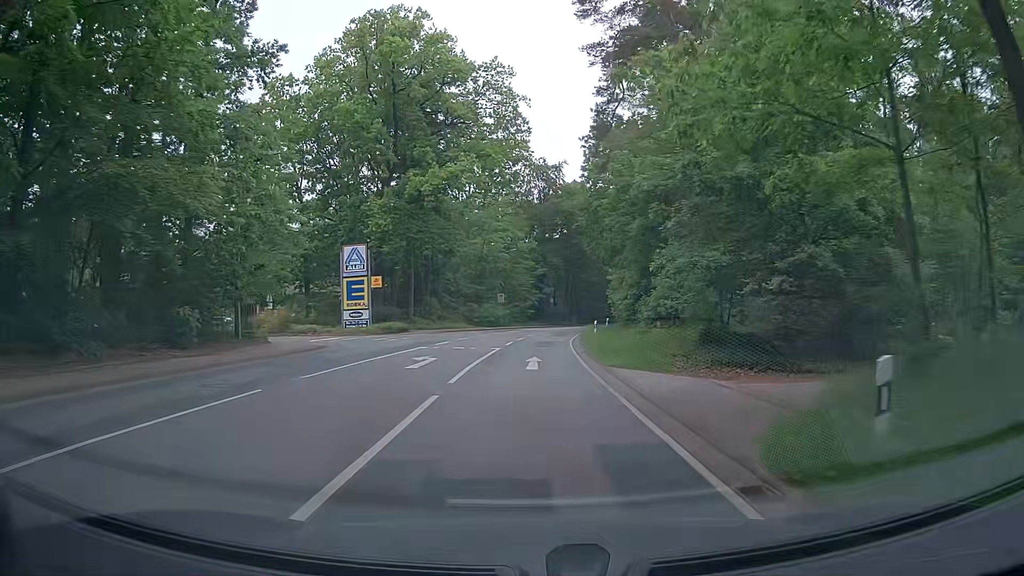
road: secondary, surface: asphalt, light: Day
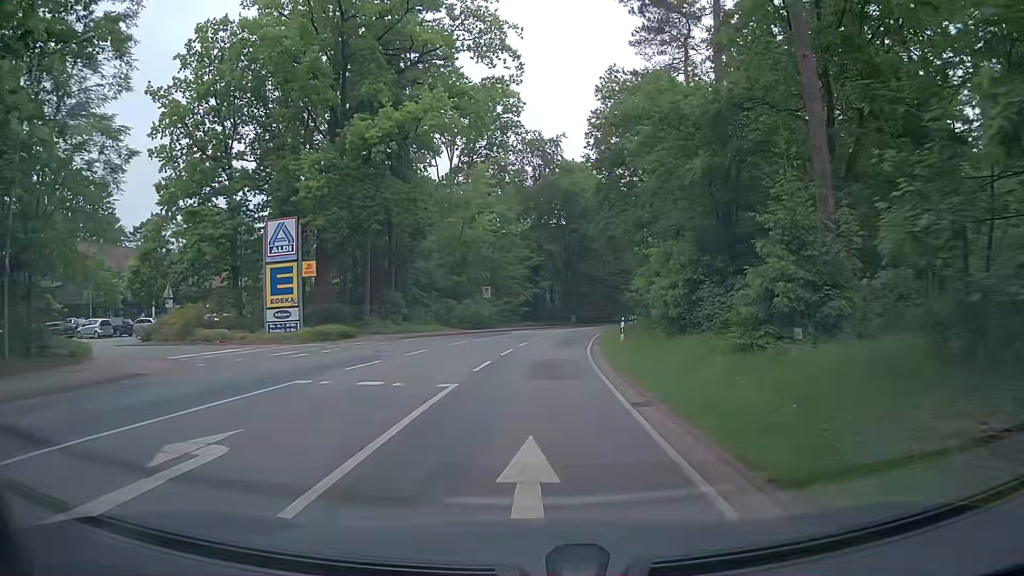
(0.0, +14.2) m; 0°
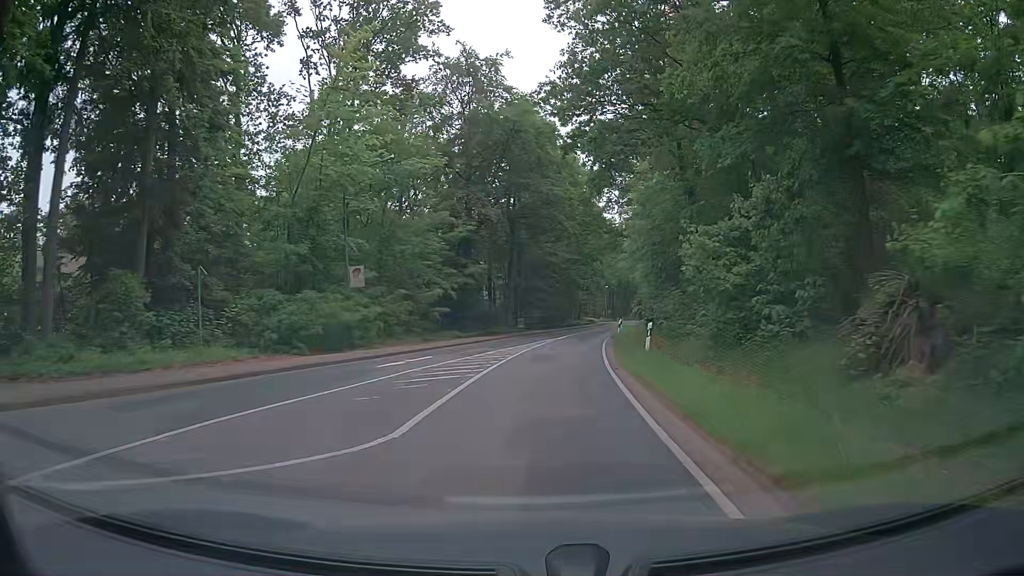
(+1.0, +28.1) m; +5°
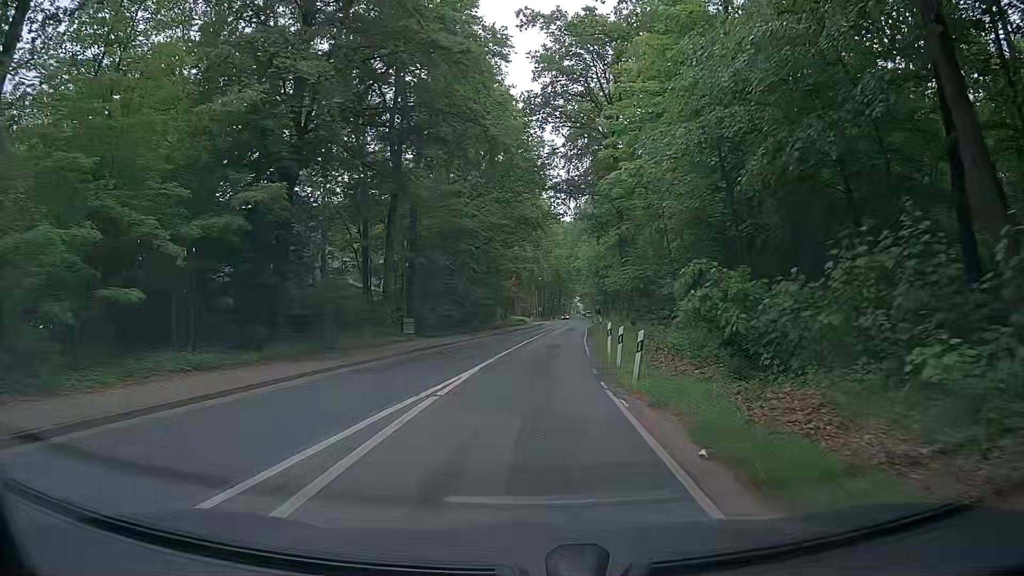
(+1.5, +27.9) m; +5°
(0, +10) (+1, +20) (+2, +30) (+2, +40) (+3, +50) (+5, +60) (+6, +70) (+7, +80) (+8, +90) (+9, +100) m
